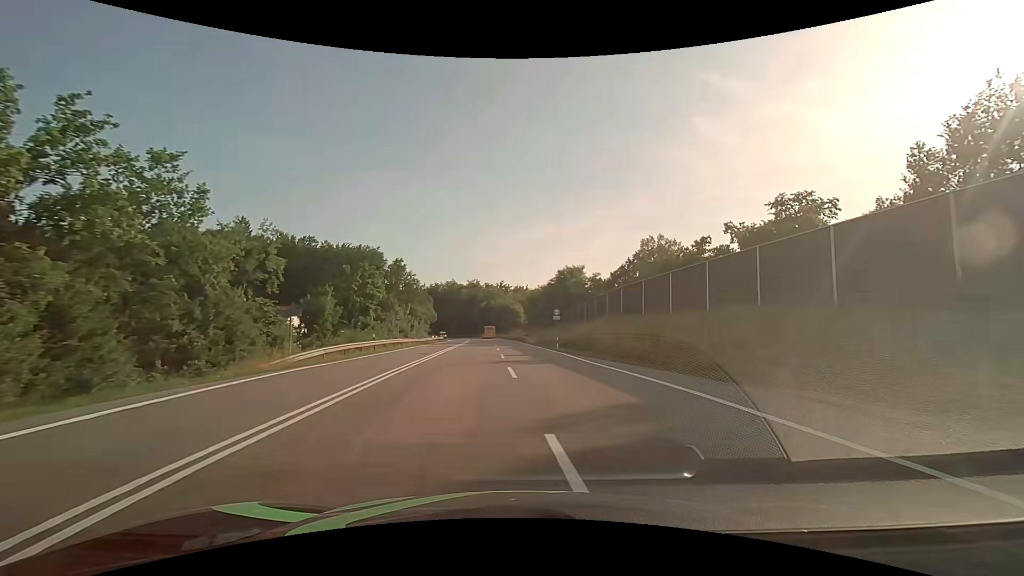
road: secondary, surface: asphalt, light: Day
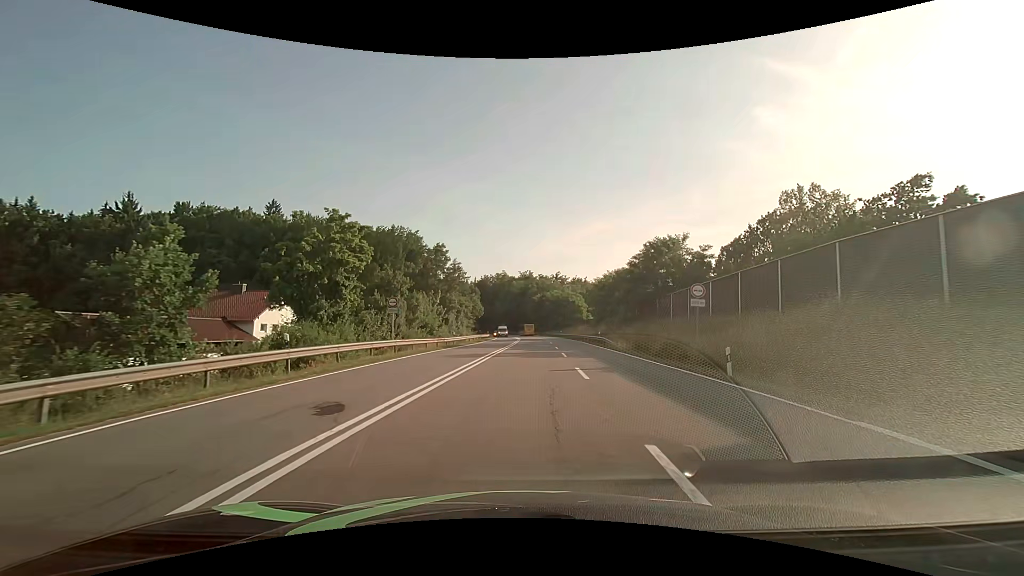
(-1.8, +22.8) m; -6°
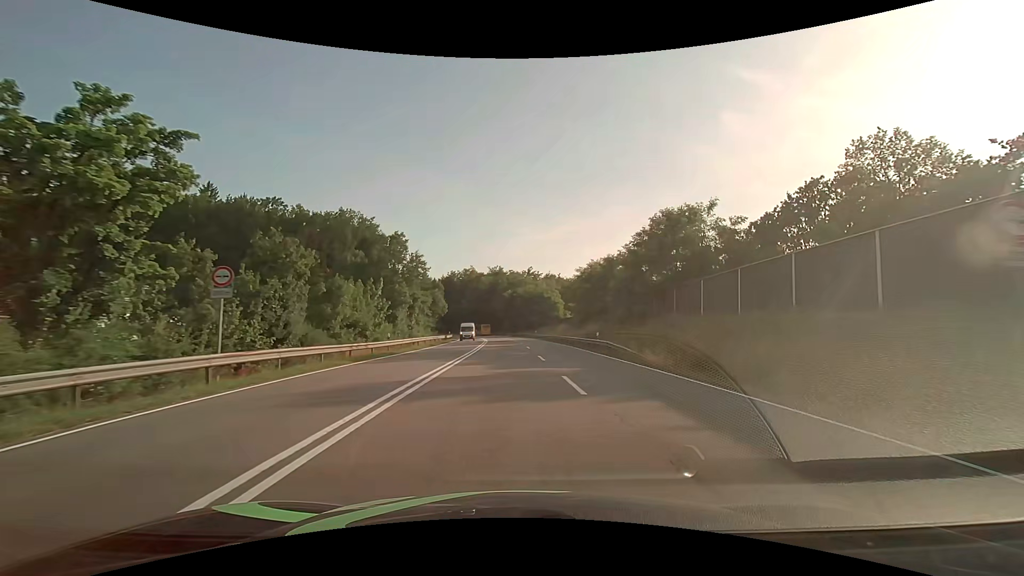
(+0.2, +14.7) m; +3°
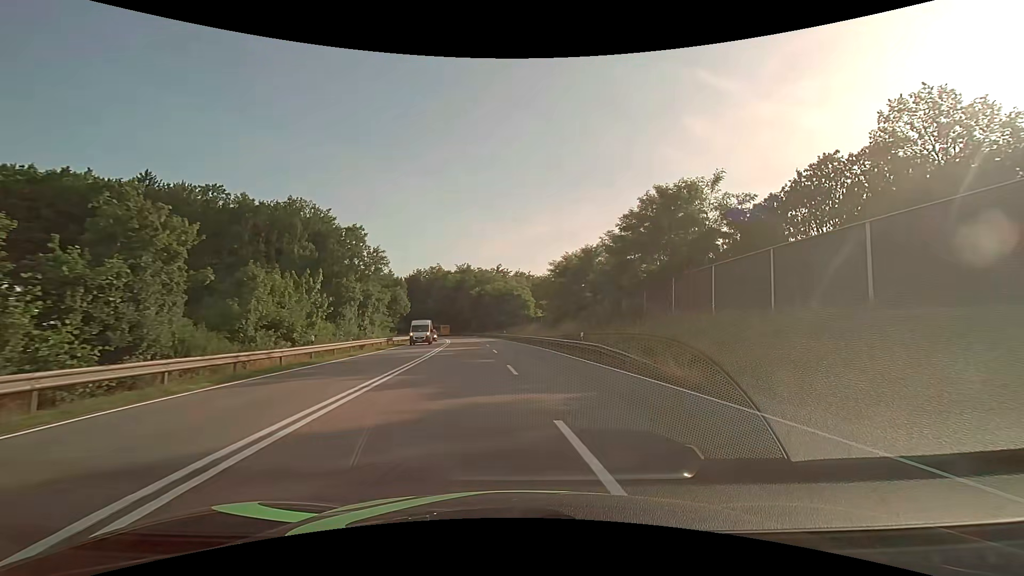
(+0.2, +7.3) m; +4°
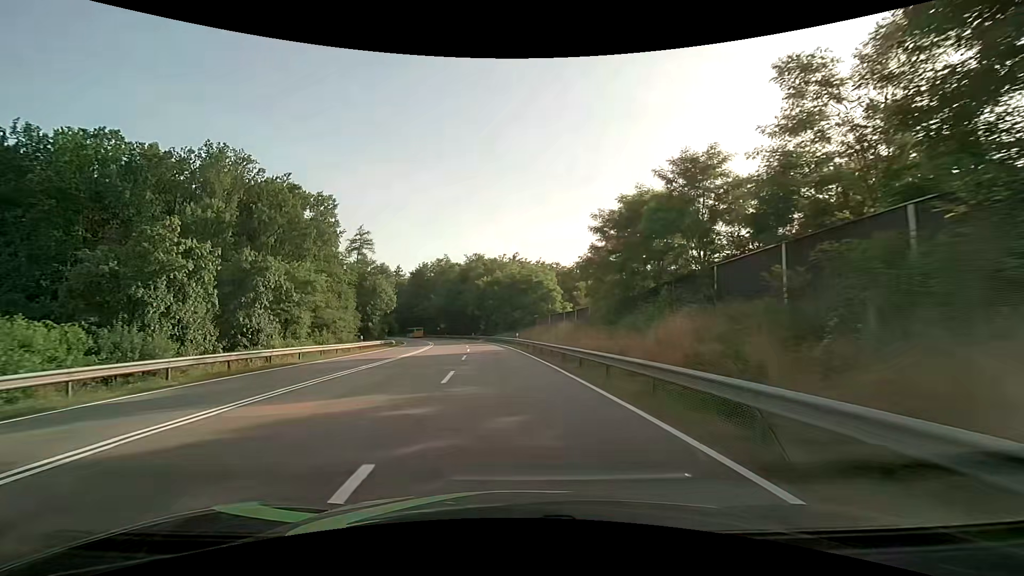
(+0.2, +29.1) m; -2°
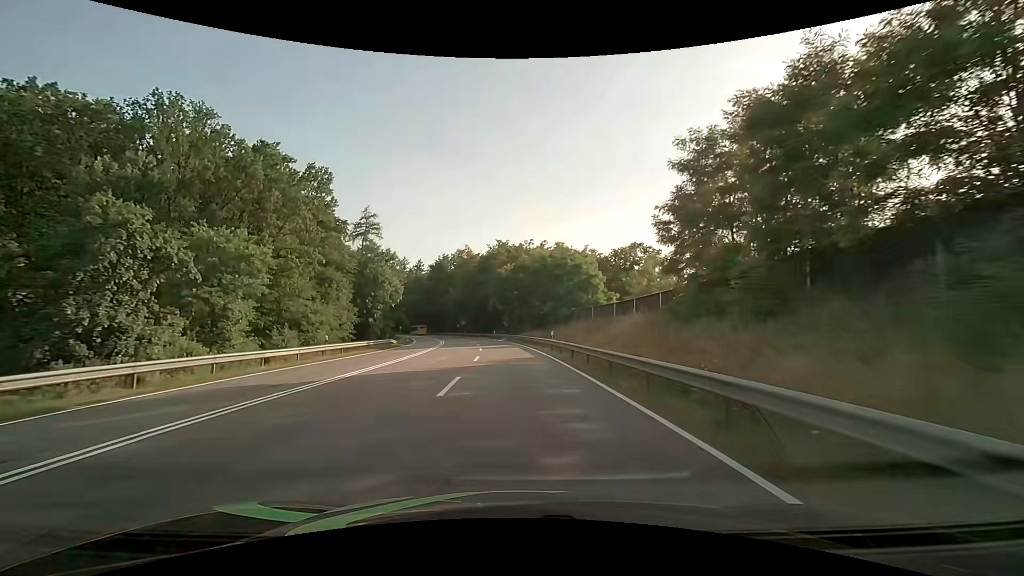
(-0.5, +14.9) m; -3°
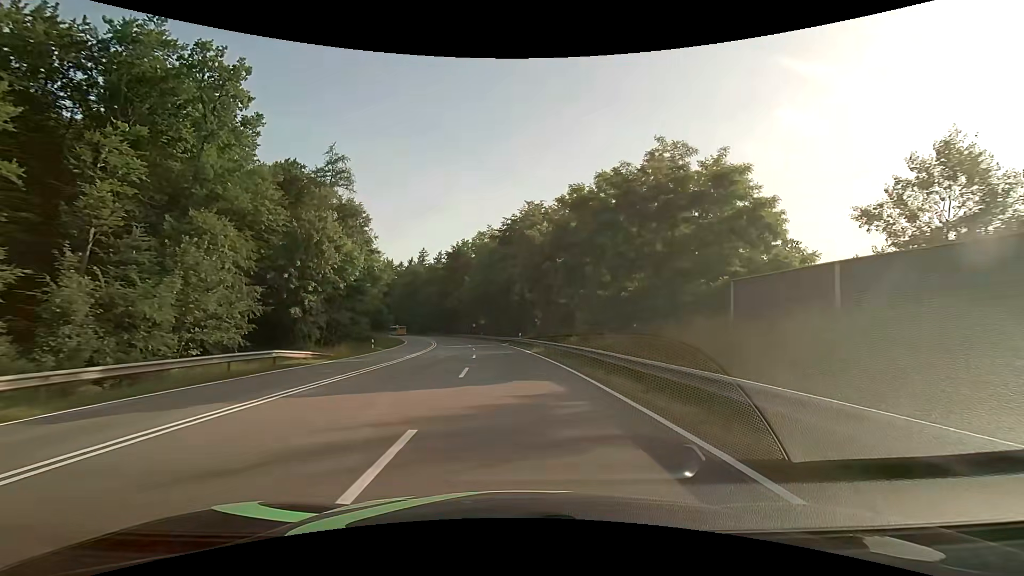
(-0.7, +32.1) m; -3°
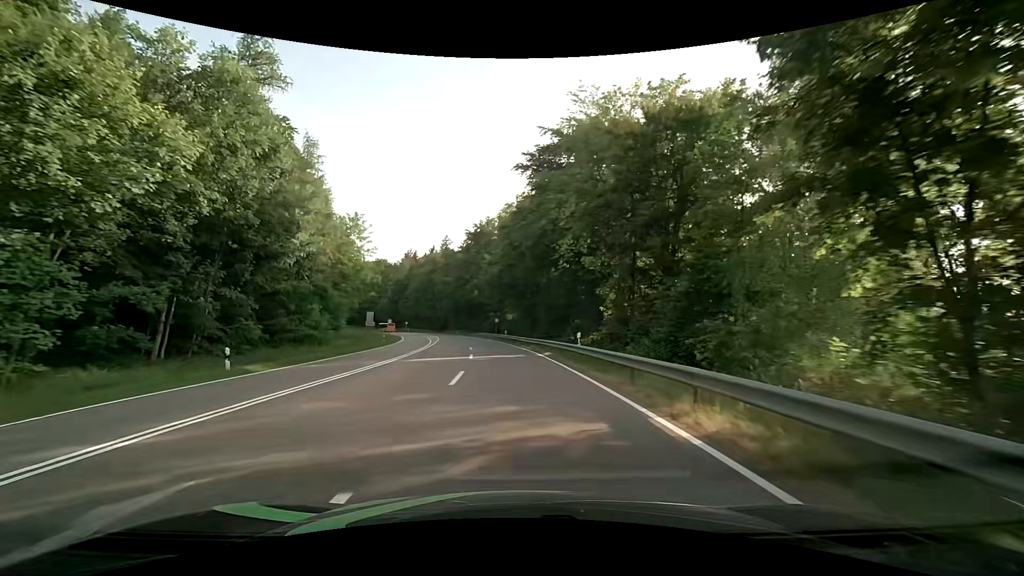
(-0.8, +27.1) m; -4°
(0, +10) (-1, +20) (-1, +30) (-2, +40) (-3, +50) (-5, +60) (-6, +70) (-9, +79) (-11, +89) (-13, +99) m
